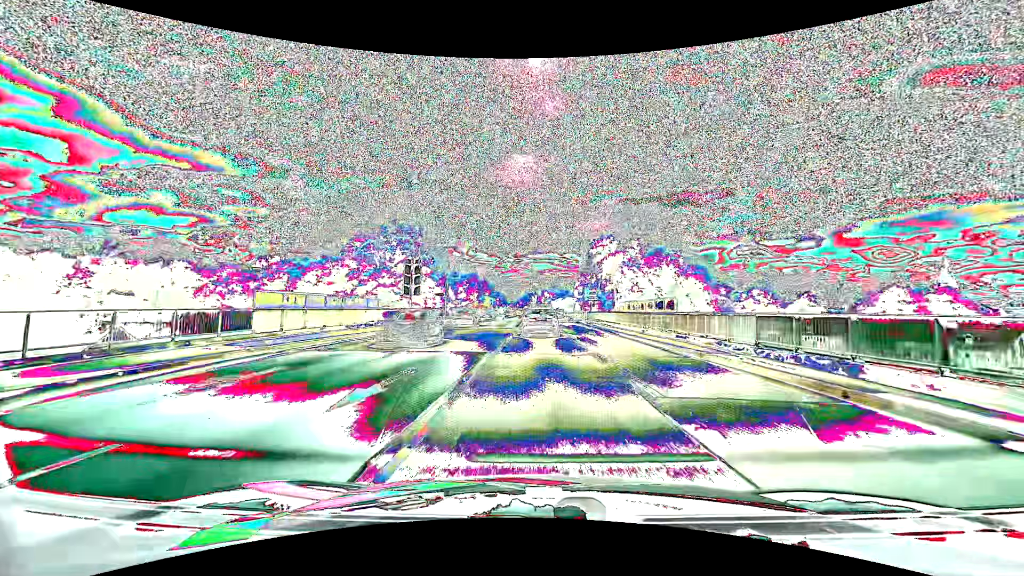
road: primary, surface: asphalt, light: Day
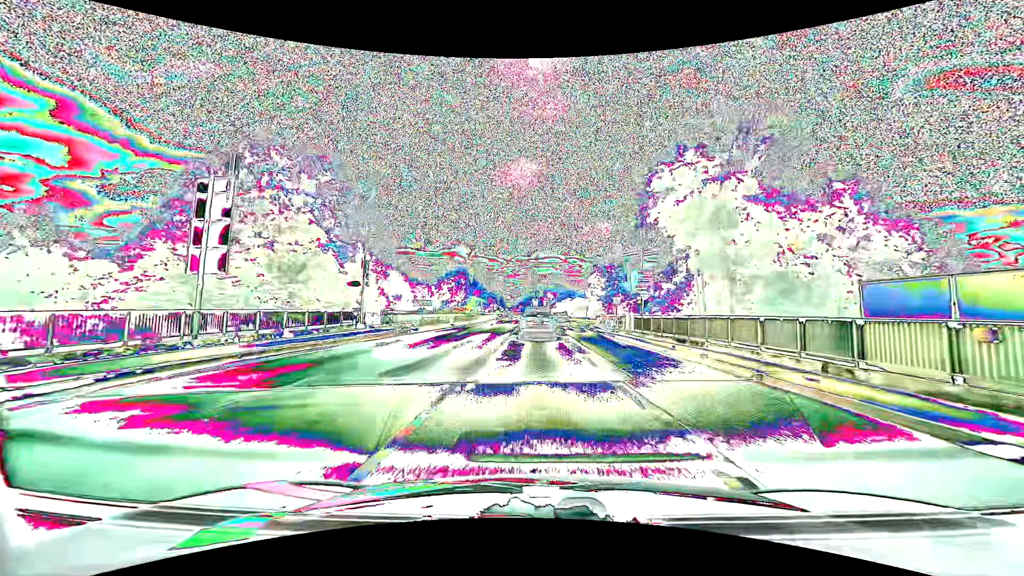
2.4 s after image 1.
(0.0, +30.2) m; 0°
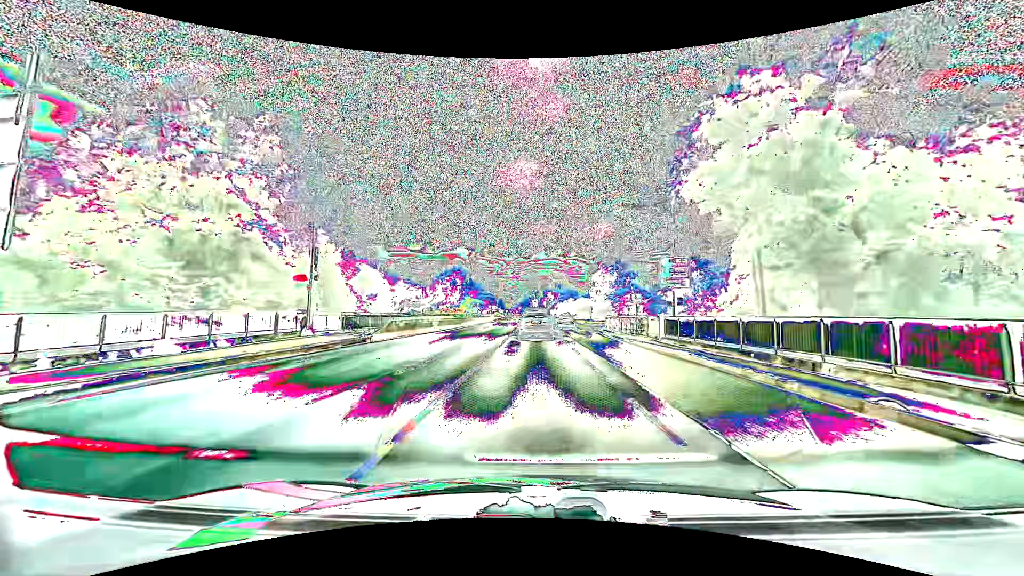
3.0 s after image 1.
(0.0, +7.7) m; 0°
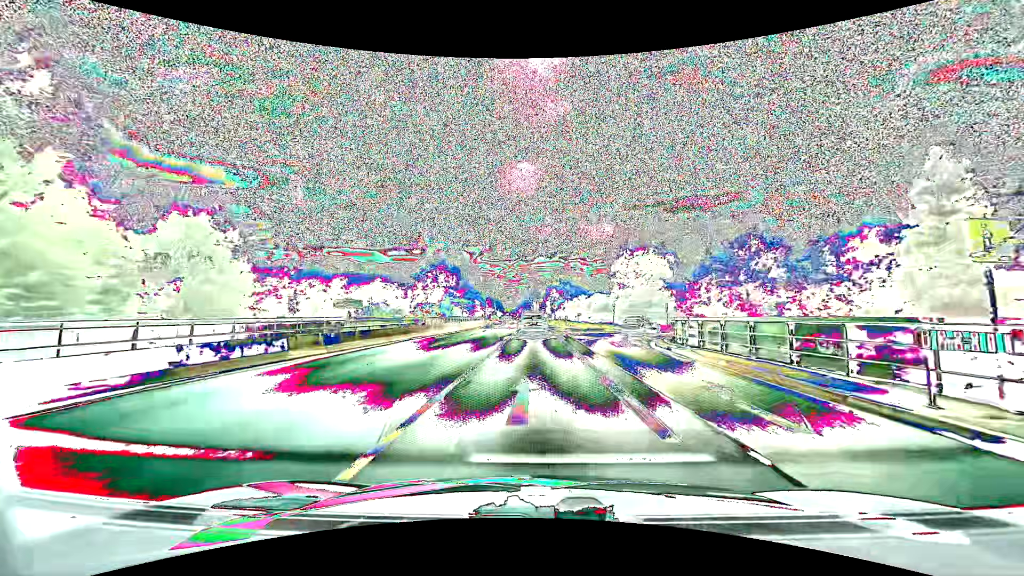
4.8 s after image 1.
(-0.1, +23.7) m; 0°
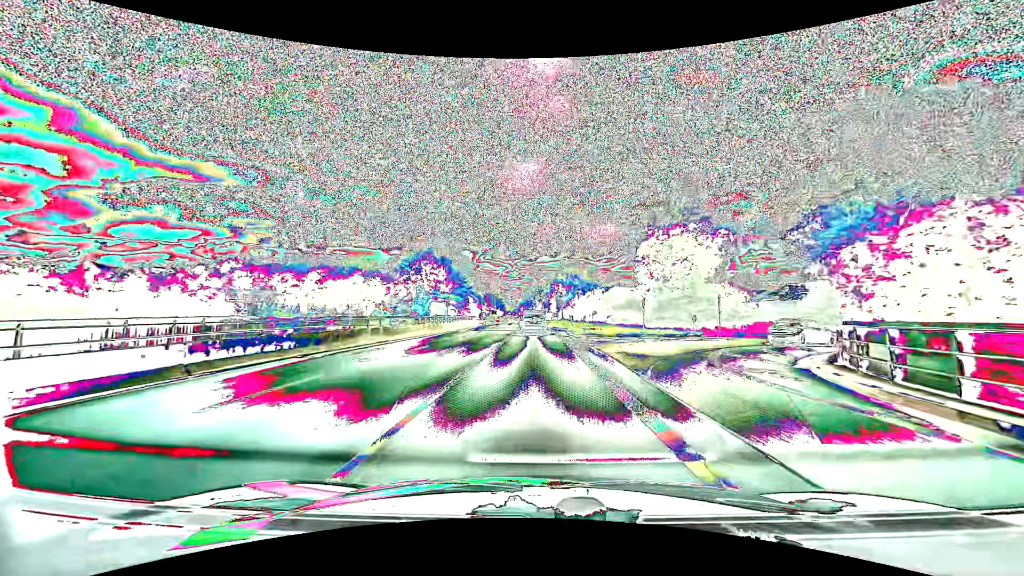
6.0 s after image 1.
(0.0, +16.3) m; 0°
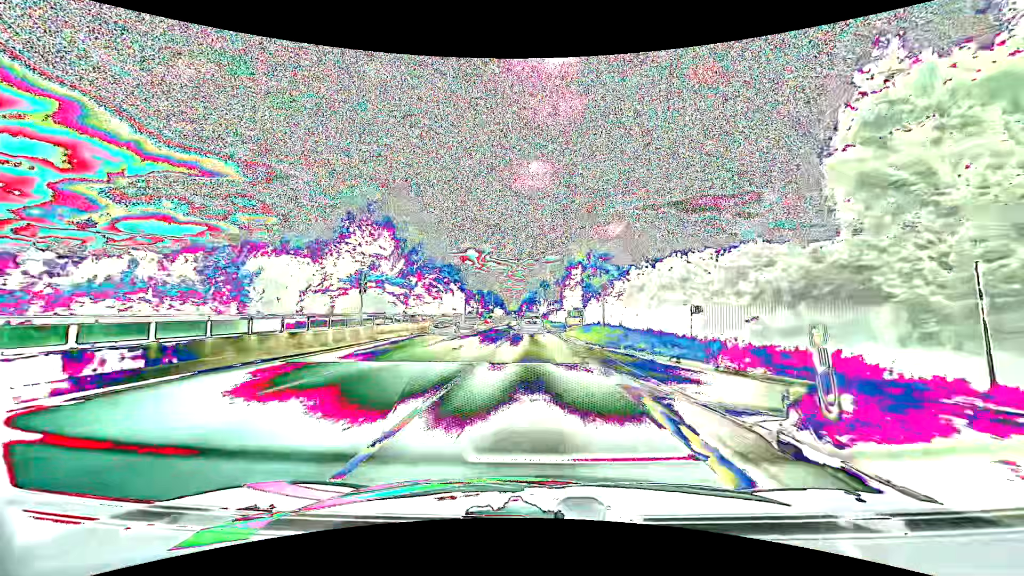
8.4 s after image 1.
(-0.2, +34.6) m; 0°
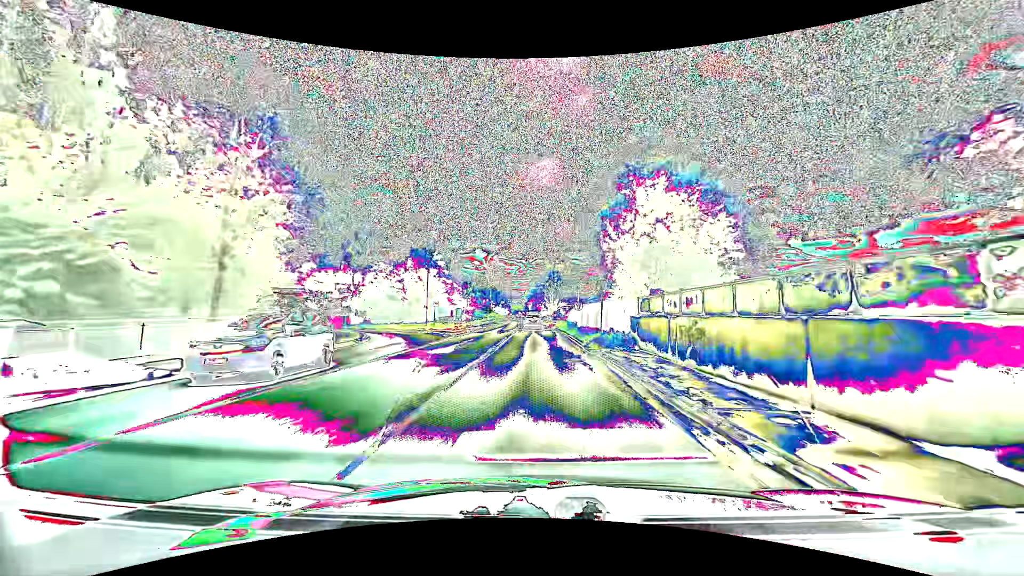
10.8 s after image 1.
(-0.2, +37.3) m; -1°
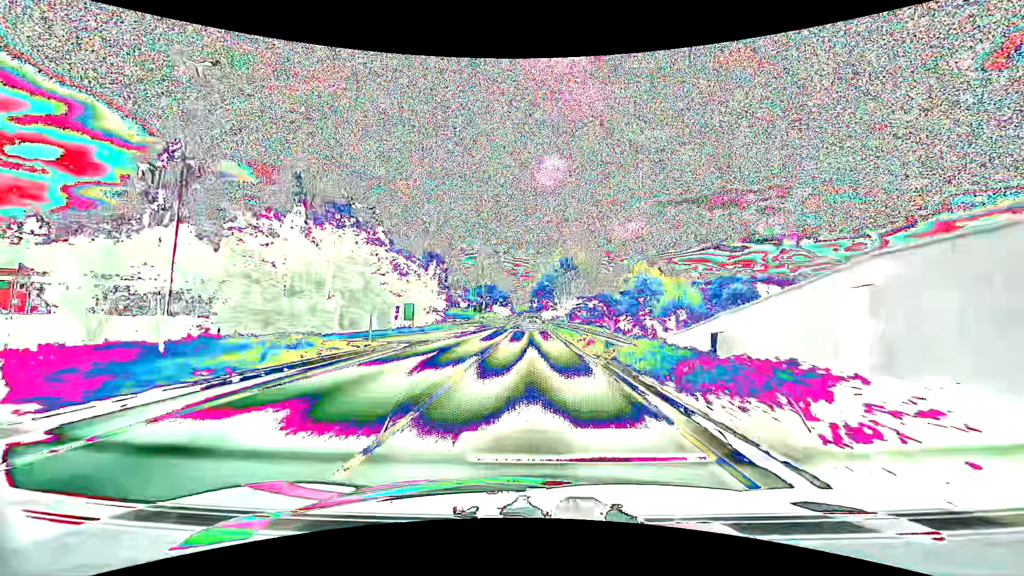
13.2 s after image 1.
(-0.3, +39.7) m; -1°
(0, +10) (0, +20) (0, +30) (0, +40) (-1, +50) (-1, +60) (-1, +70) (-2, +80) (-2, +90) (-2, +100) m
